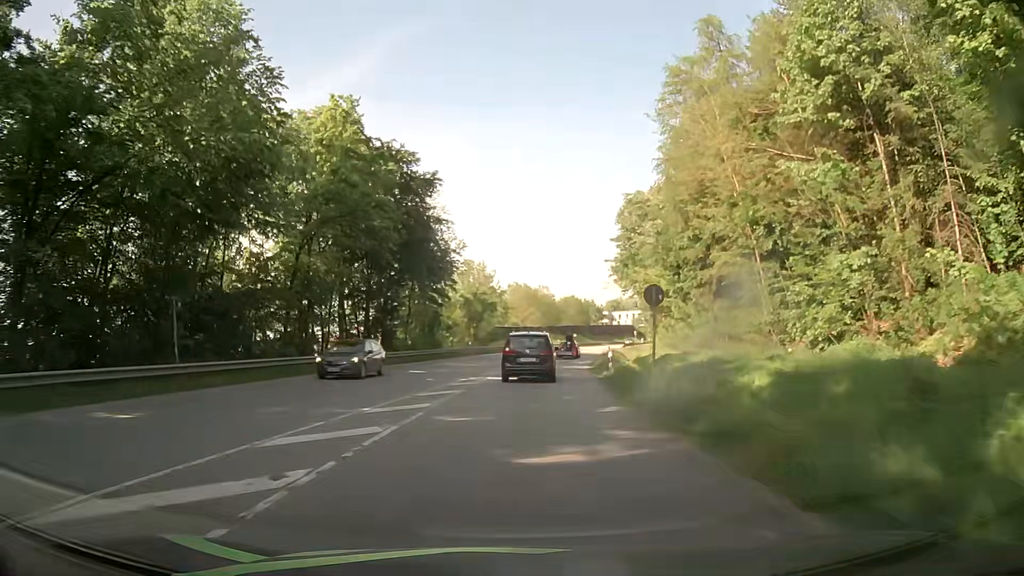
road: secondary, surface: asphalt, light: Day
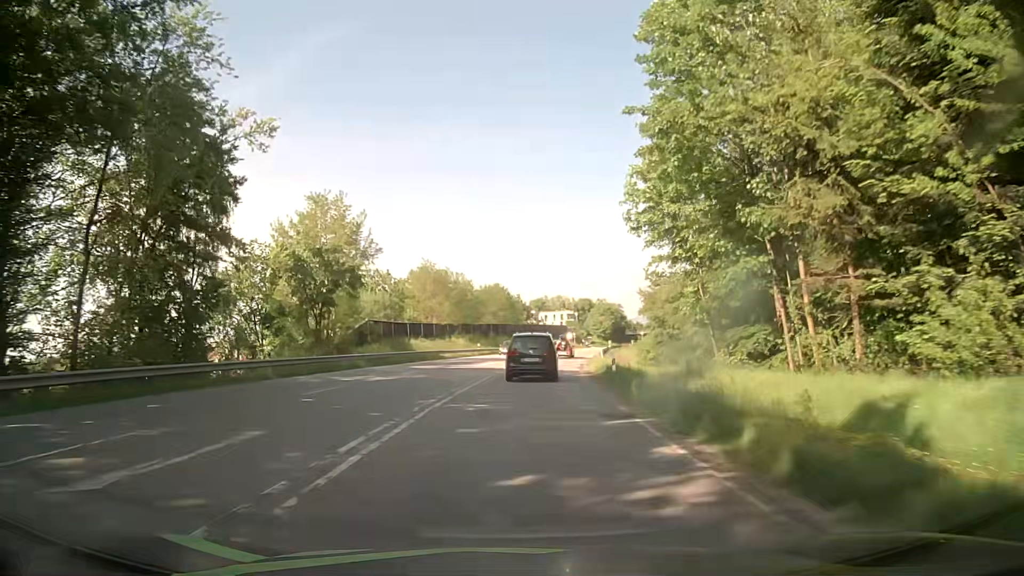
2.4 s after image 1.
(+2.4, +39.6) m; +7°
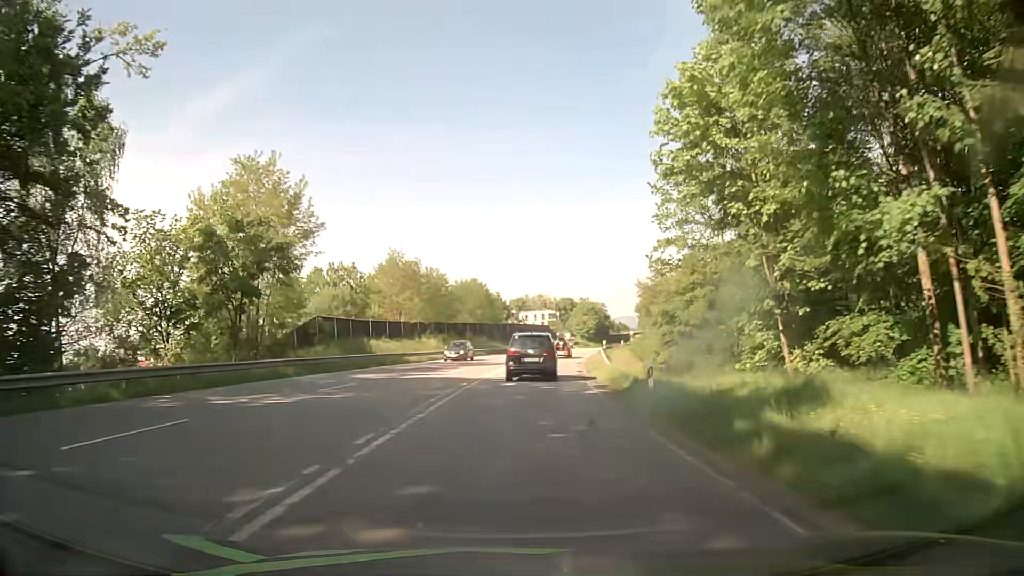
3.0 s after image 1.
(+0.2, +9.9) m; +2°
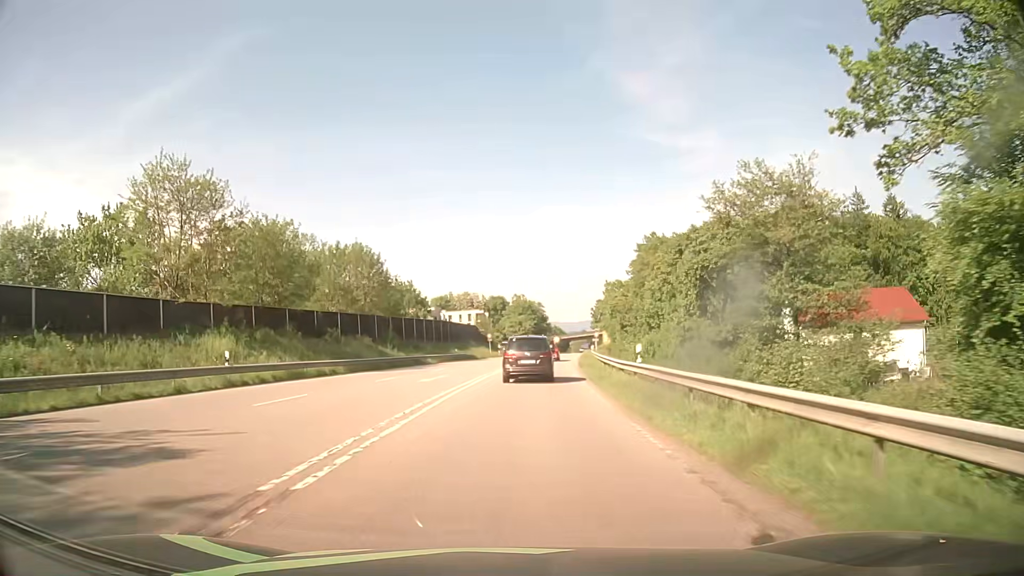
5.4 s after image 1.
(+2.1, +39.8) m; +6°
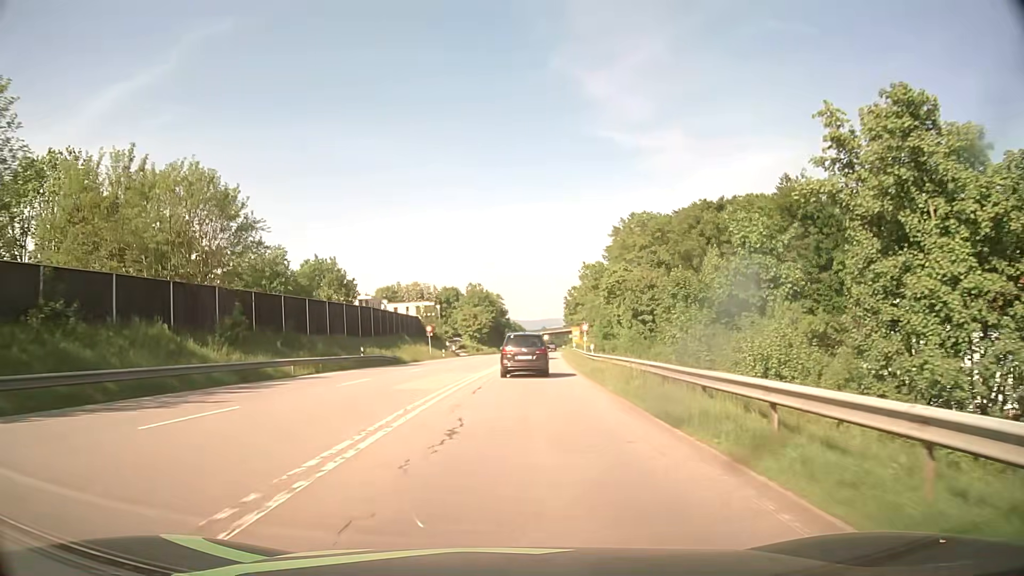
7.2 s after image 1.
(+0.9, +28.8) m; +4°
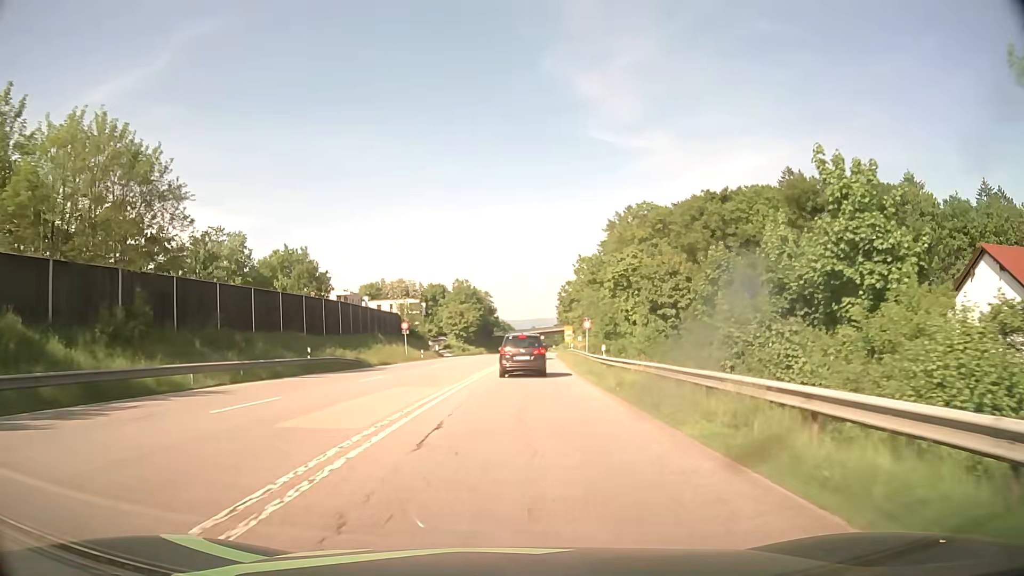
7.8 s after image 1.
(+0.1, +9.2) m; +1°
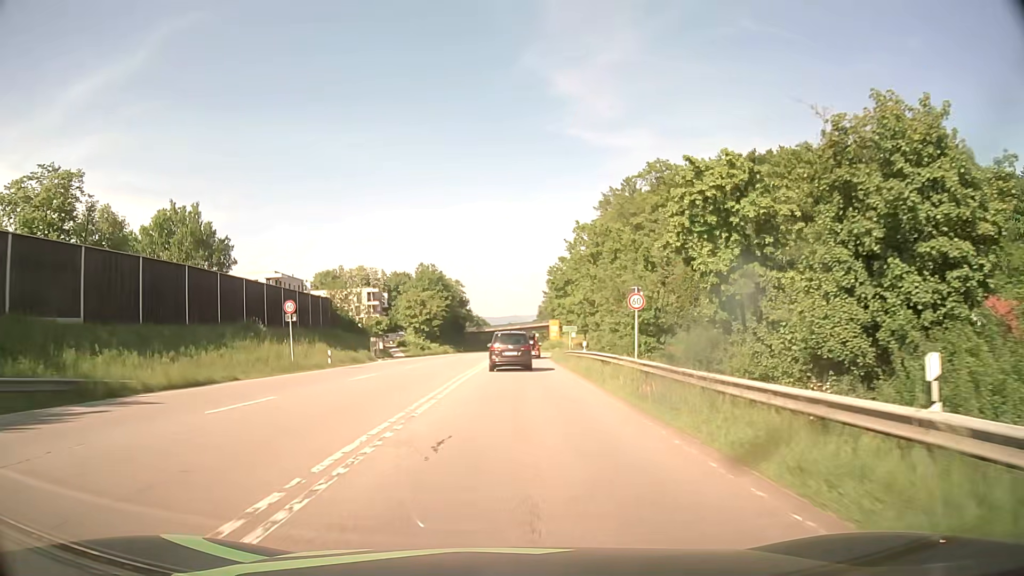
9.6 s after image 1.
(+0.5, +26.7) m; +2°
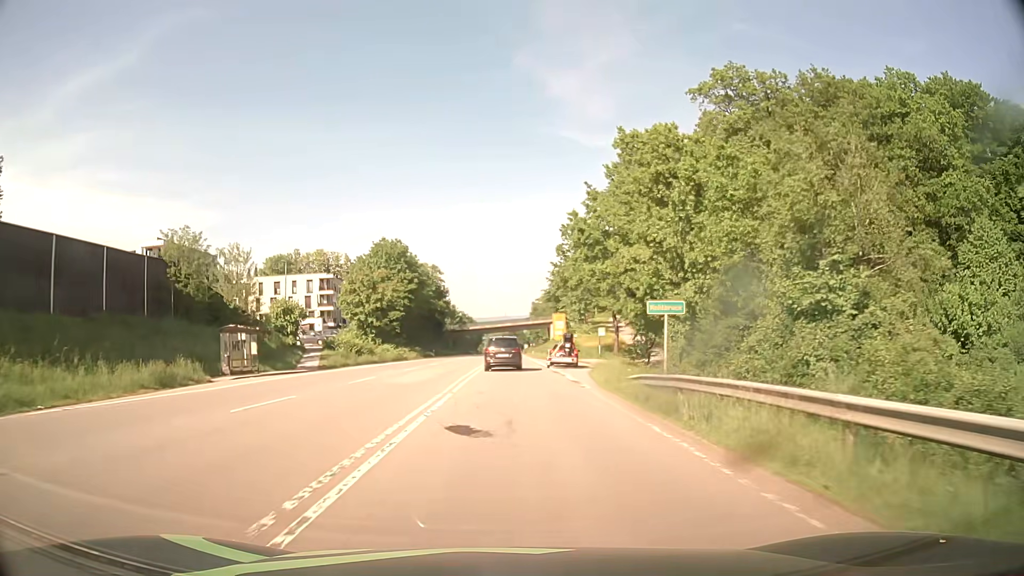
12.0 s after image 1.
(+0.3, +34.3) m; +1°
(0, +10) (0, +20) (0, +30) (0, +40) (0, +50) (0, +60) (0, +70) (0, +80) (0, +90) (0, +100) m
